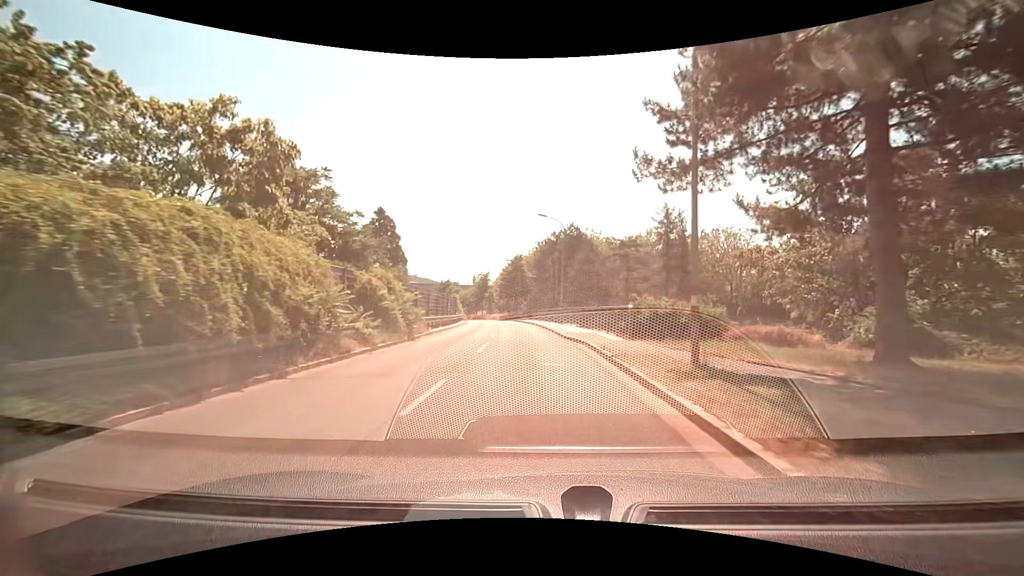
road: tertiary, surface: asphalt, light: Day
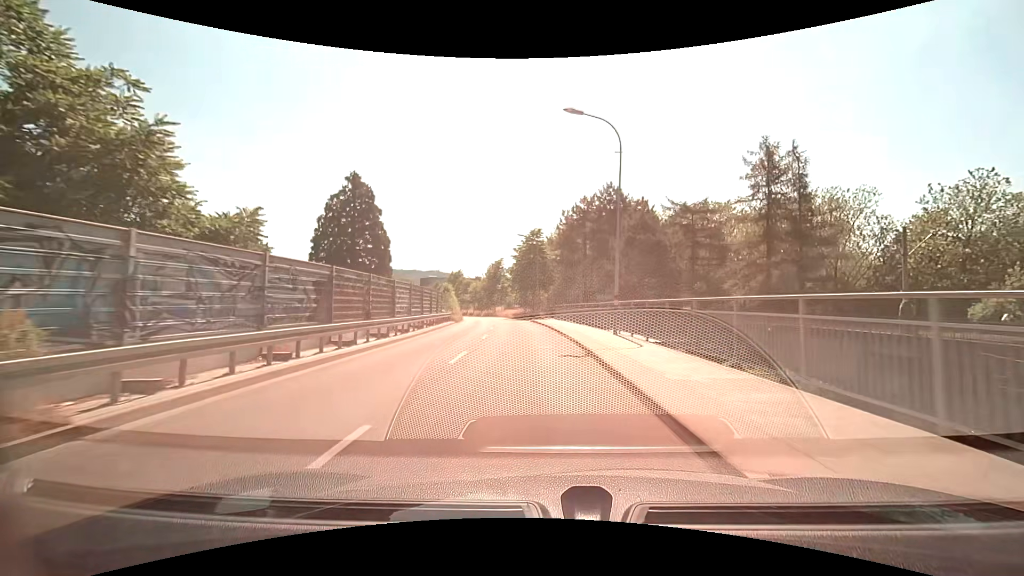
(-0.4, +21.5) m; -3°
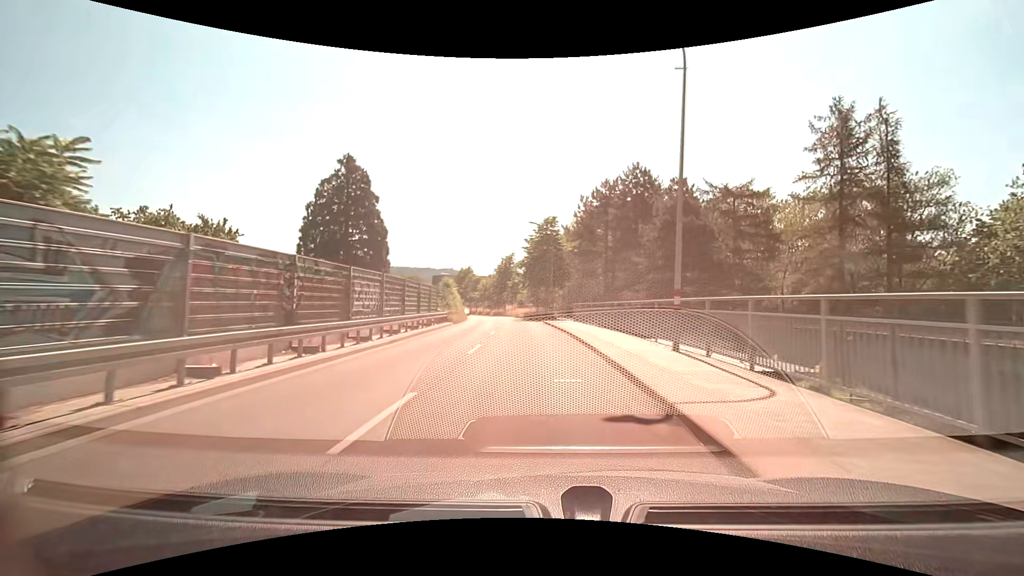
(-0.1, +7.2) m; -1°
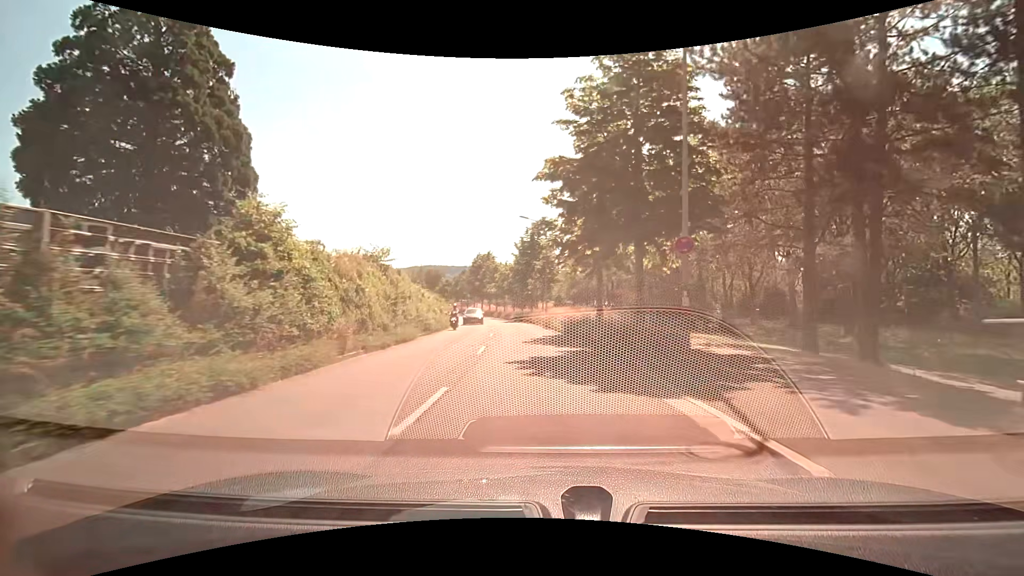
(-1.4, +35.2) m; -4°
(0, +10) (-1, +20) (-1, +30) (-3, +40) (-4, +50) (-6, +60) (-8, +69) (-10, +79) (-12, +89) (-15, +99) m
